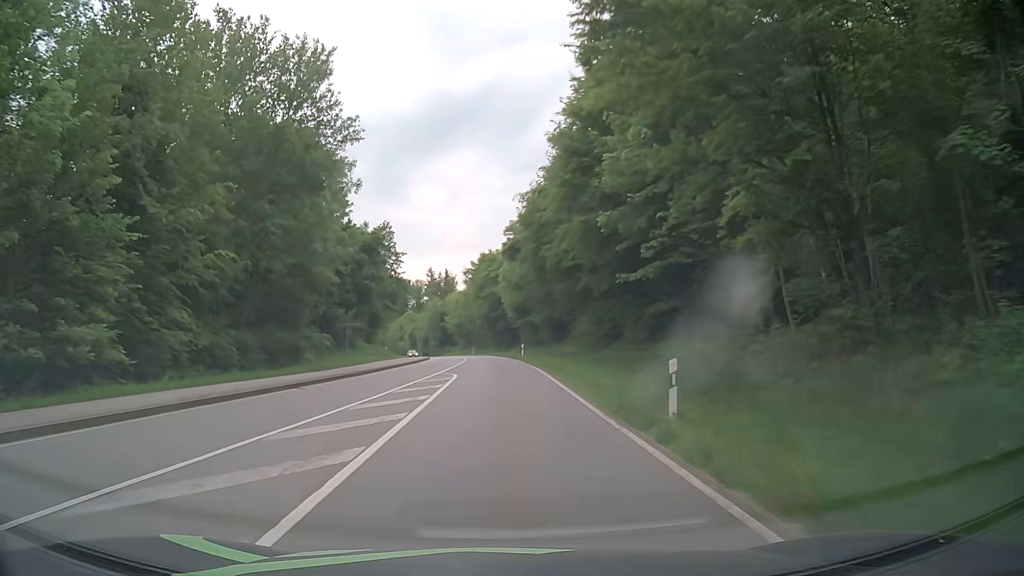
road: secondary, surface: asphalt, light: Day
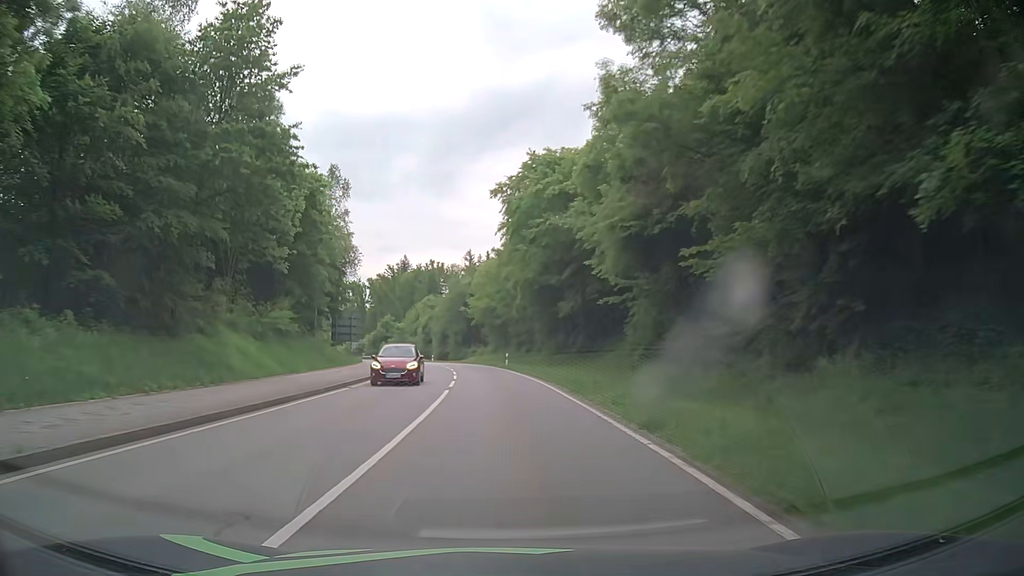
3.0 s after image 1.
(-1.6, +52.7) m; -4°
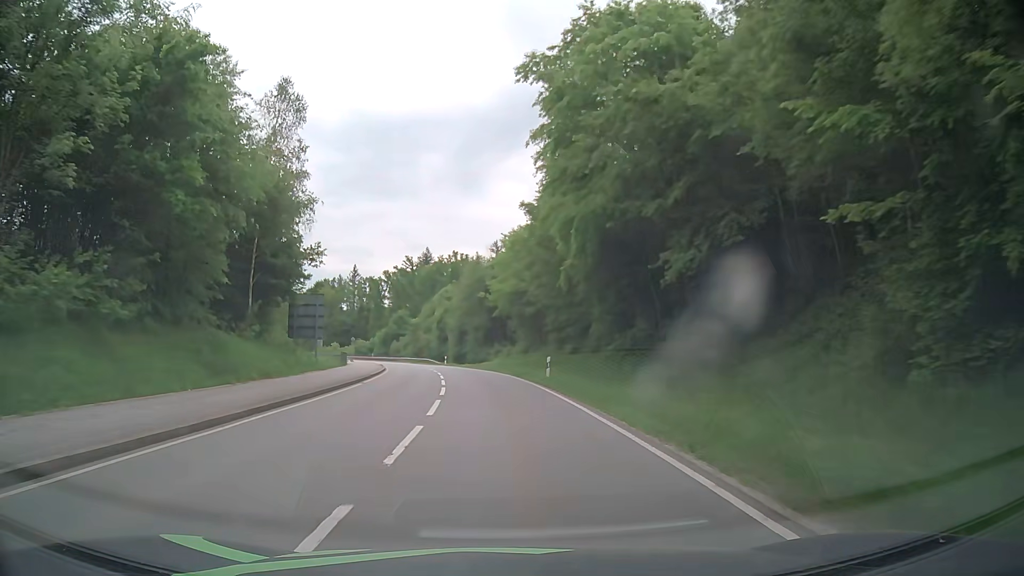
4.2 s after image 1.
(-0.5, +21.3) m; -2°
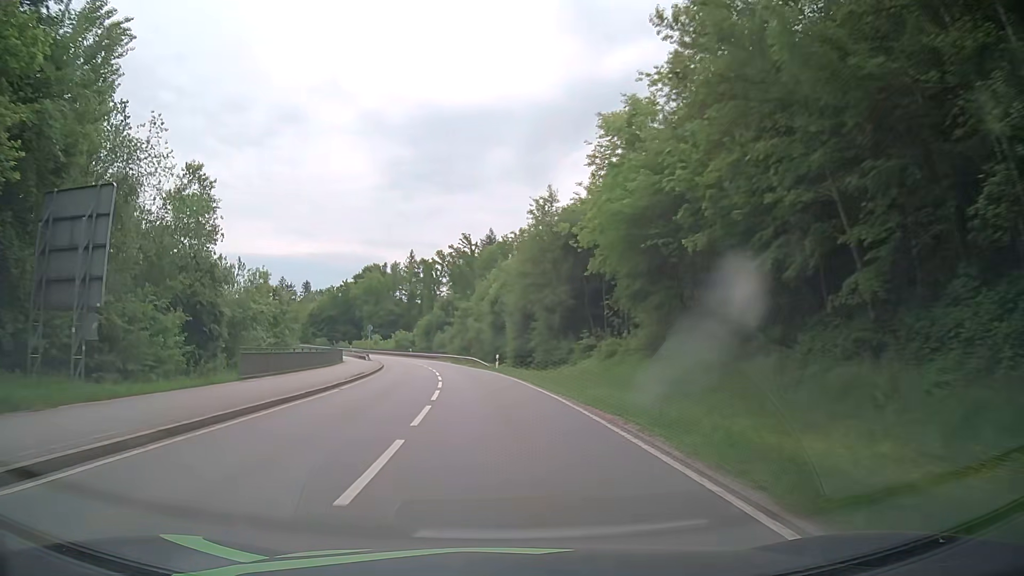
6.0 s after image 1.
(-1.6, +32.1) m; -6°
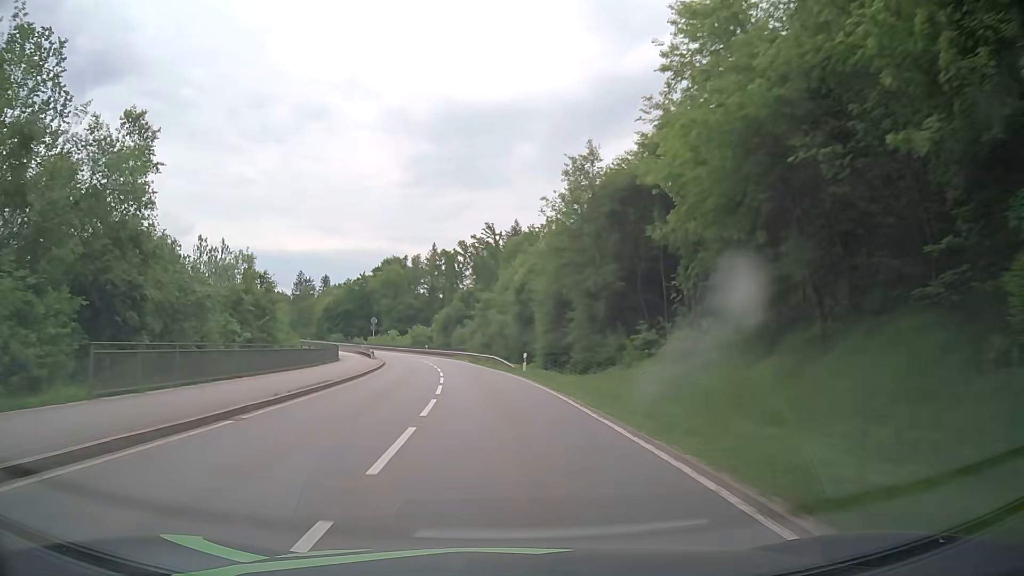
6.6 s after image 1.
(-0.2, +10.8) m; -3°
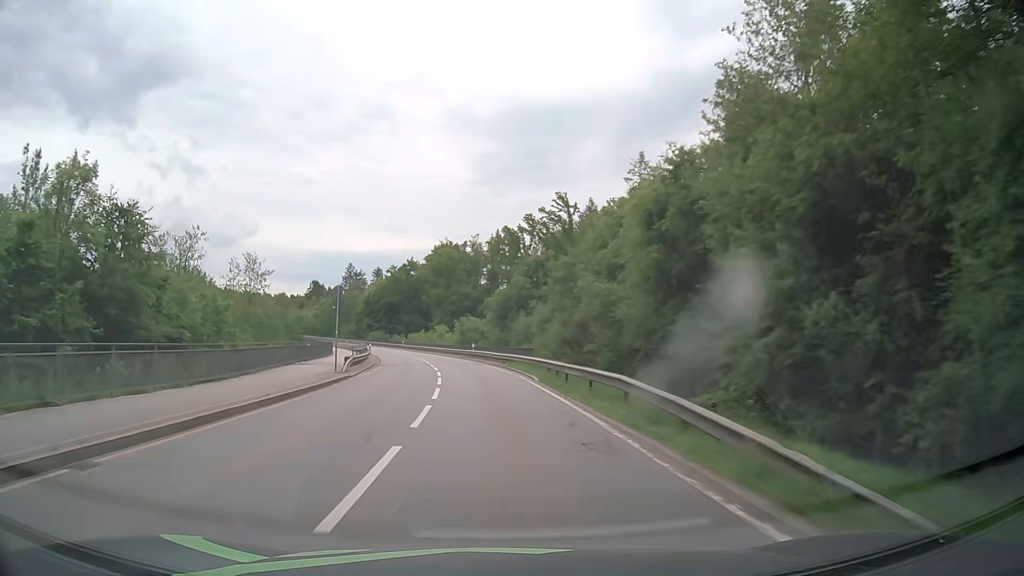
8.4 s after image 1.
(-1.6, +32.4) m; -6°
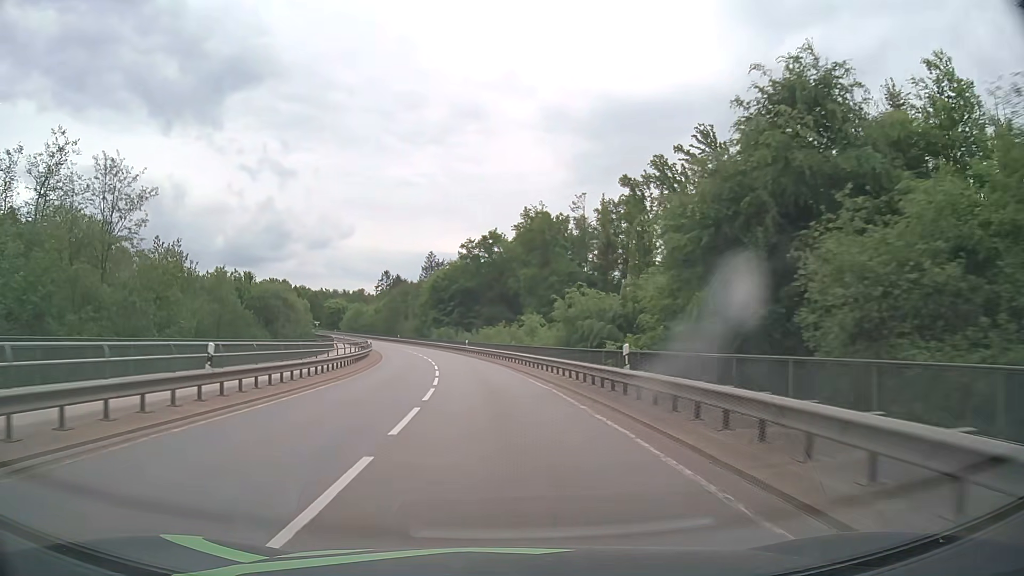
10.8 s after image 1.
(-3.1, +43.2) m; -8°
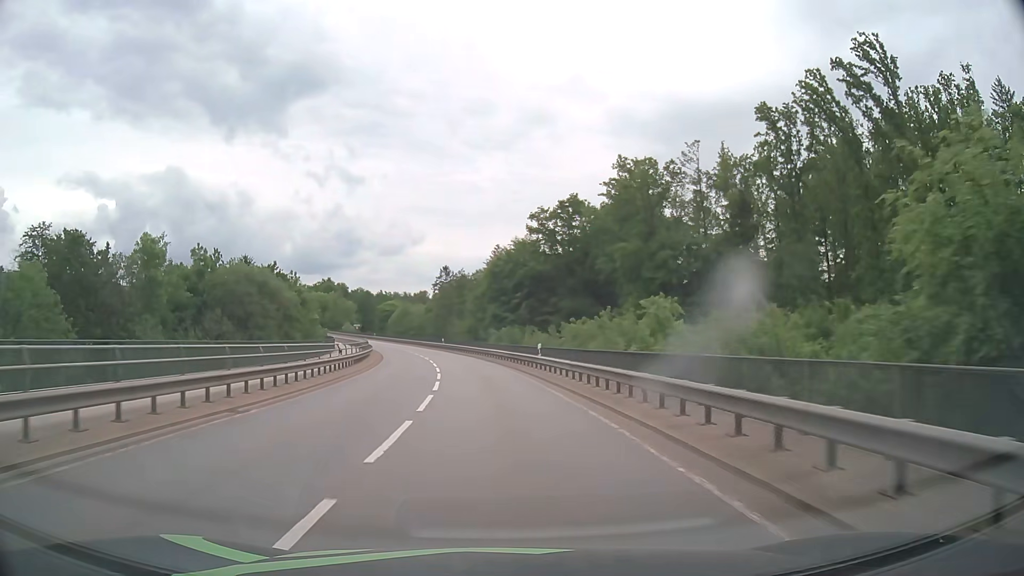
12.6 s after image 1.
(-1.8, +32.3) m; -6°
(0, +10) (-1, +20) (-2, +30) (-3, +40) (-4, +50) (-6, +60) (-8, +69) (-11, +79) (-13, +89) (-17, +98) m
